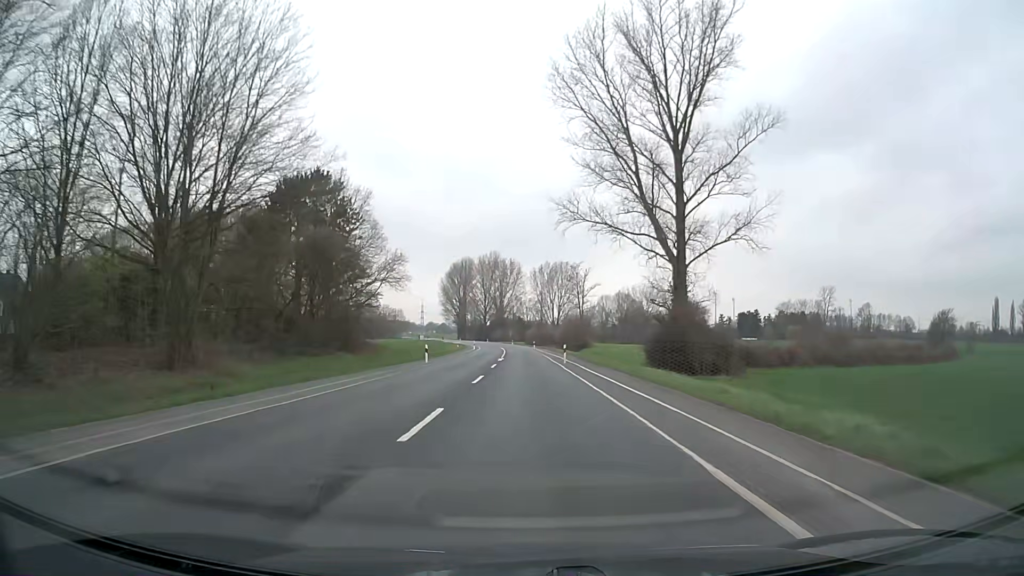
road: secondary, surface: asphalt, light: Day
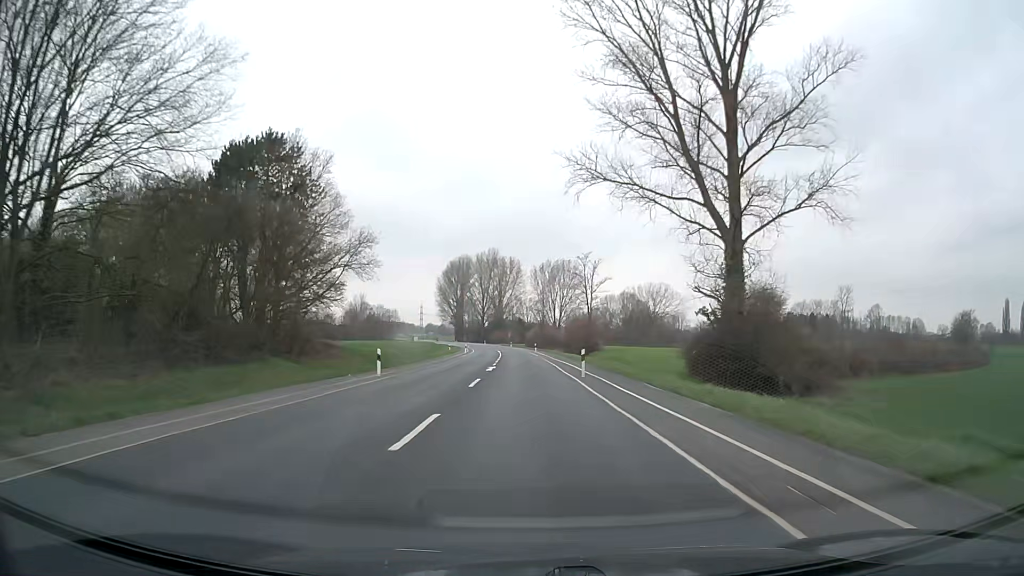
(0.0, +12.5) m; 0°
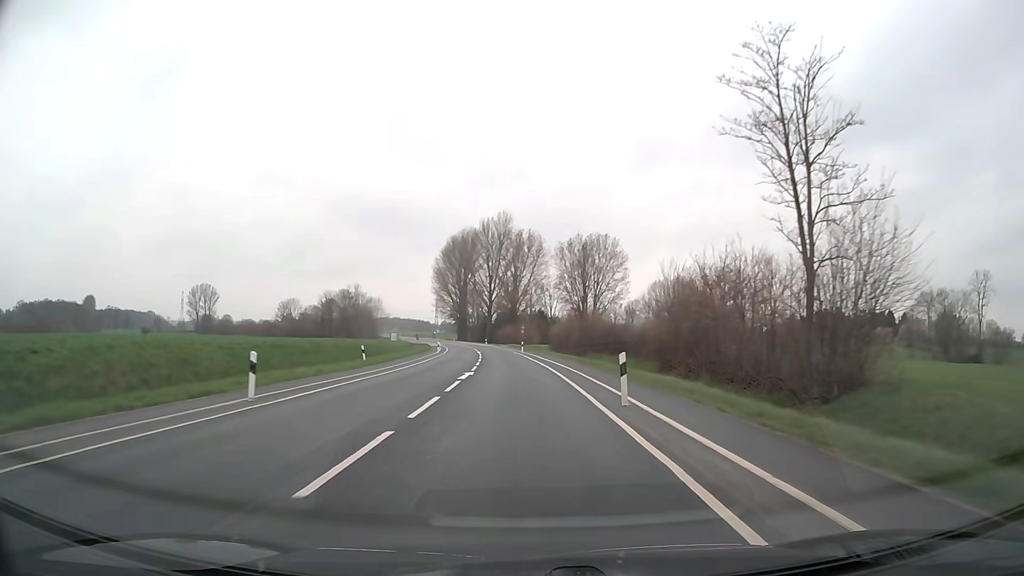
(-0.6, +62.6) m; -2°
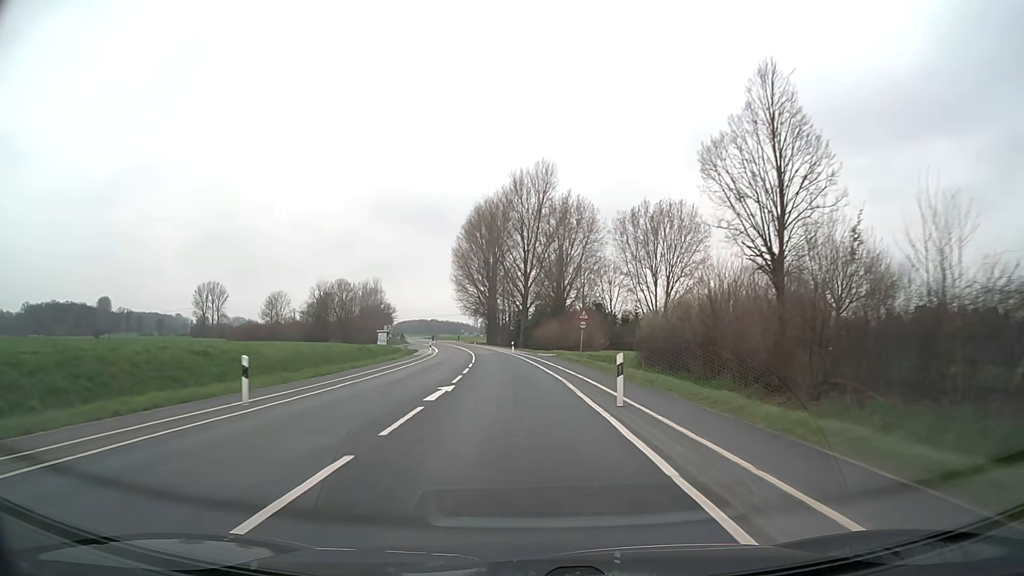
(-1.5, +49.9) m; -4°
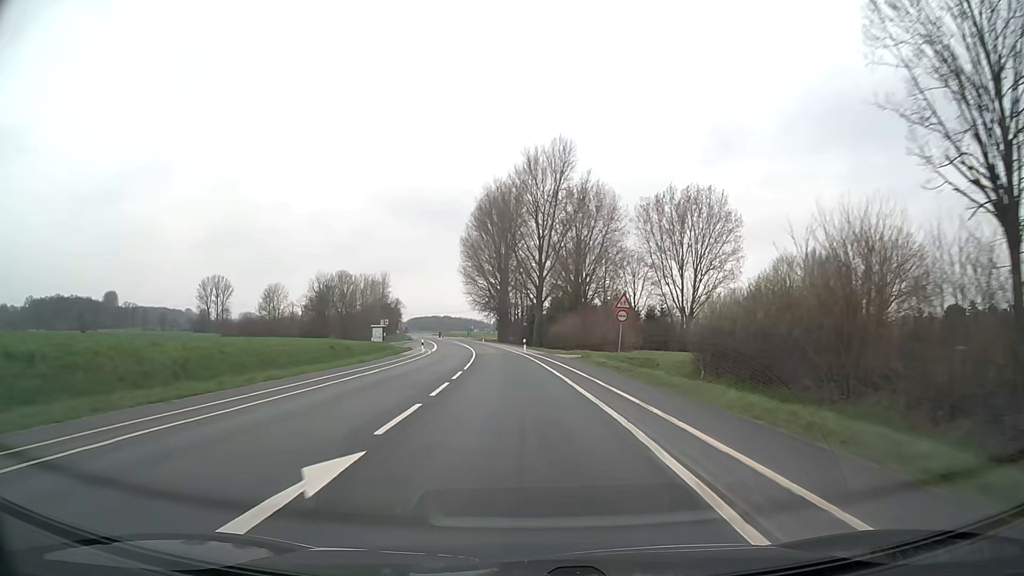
(-0.1, +12.5) m; -1°
(0, +10) (0, +20) (-1, +30) (-1, +40) (-2, +50) (-3, +60) (-4, +70) (-5, +80) (-6, +90) (-8, +100) m
